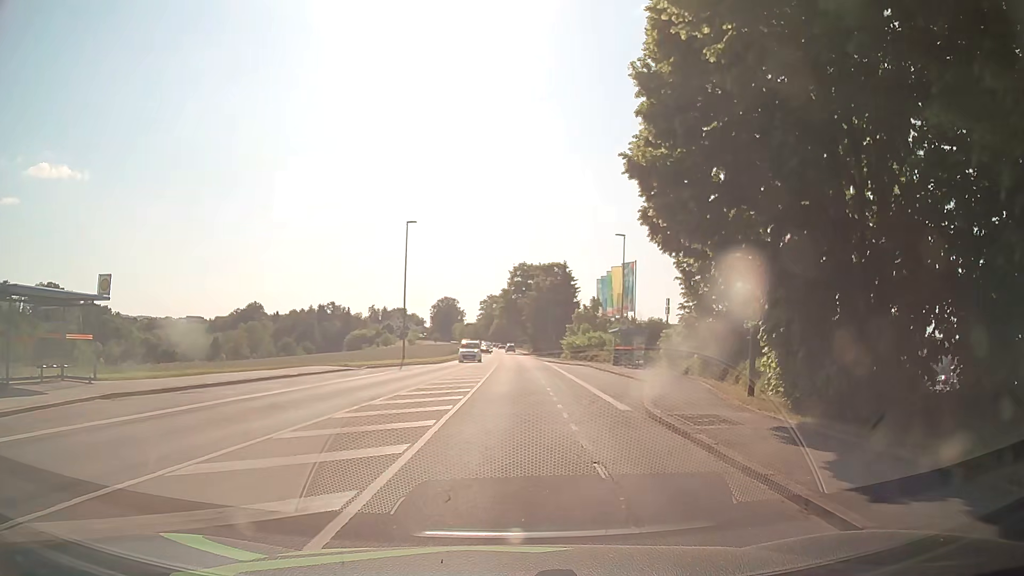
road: tertiary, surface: asphalt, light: Day
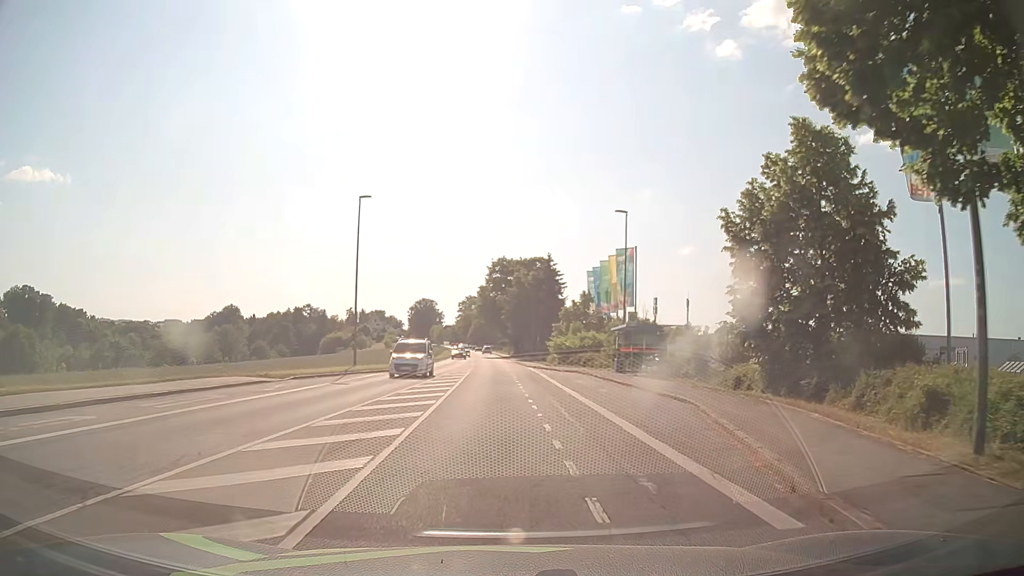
(+0.3, +9.8) m; +3°
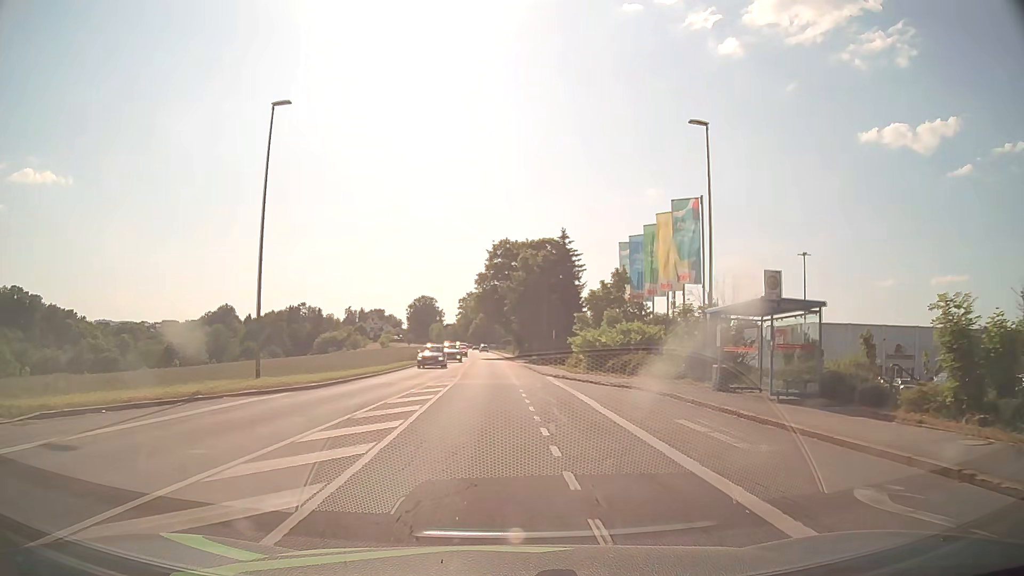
(-0.1, +17.1) m; -1°
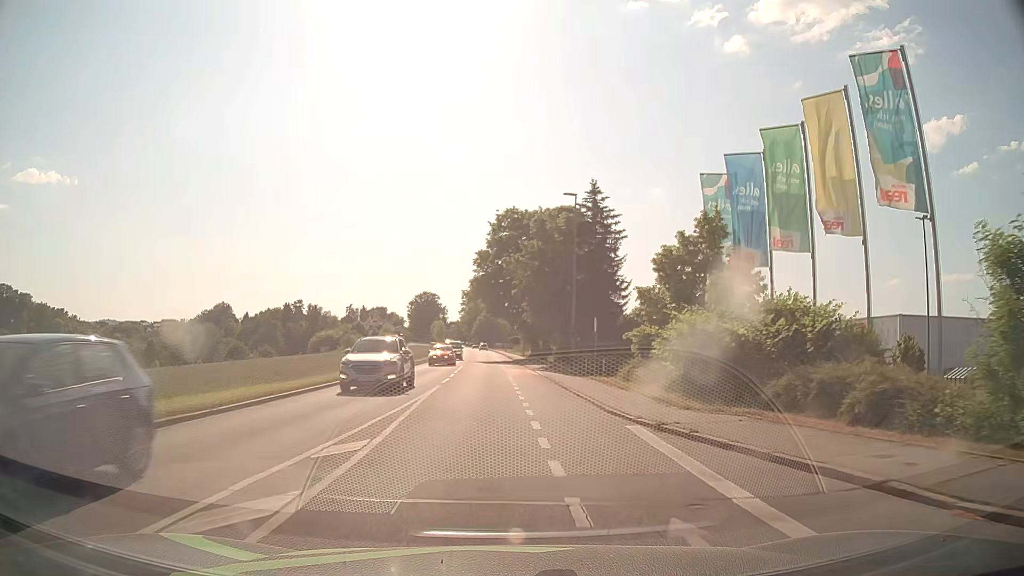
(0.0, +19.4) m; 0°
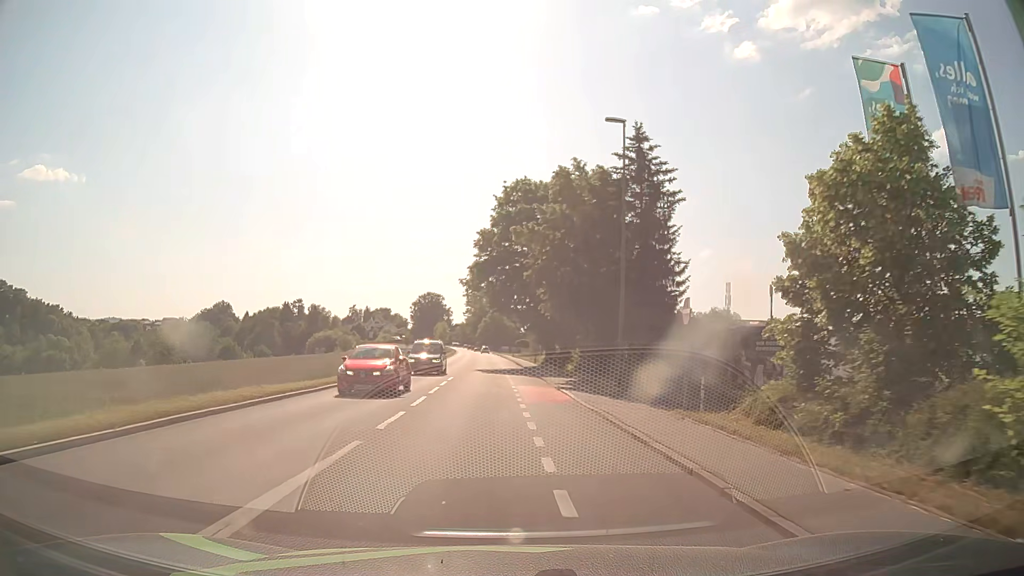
(-0.1, +13.7) m; -1°
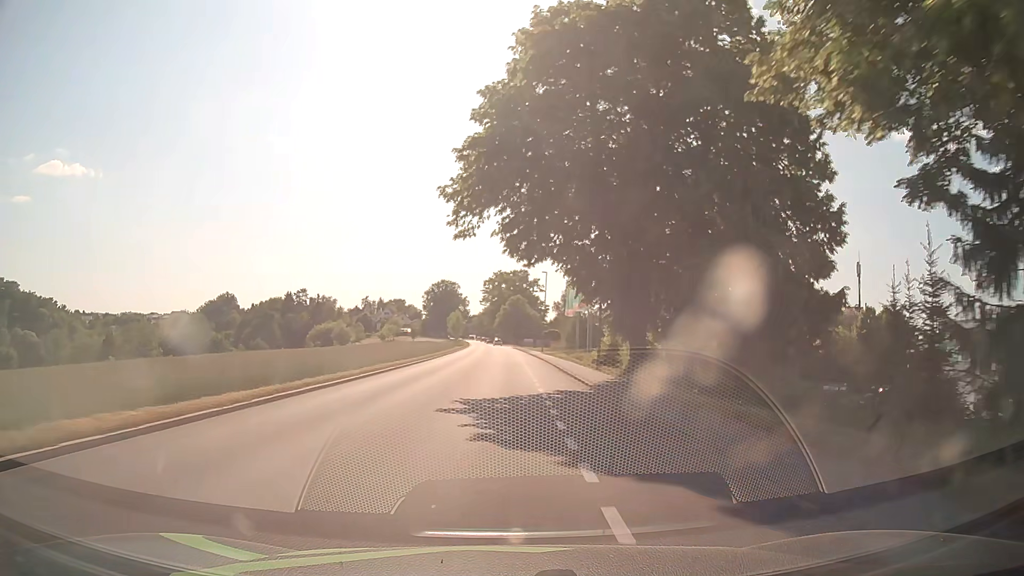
(-0.4, +29.2) m; -1°
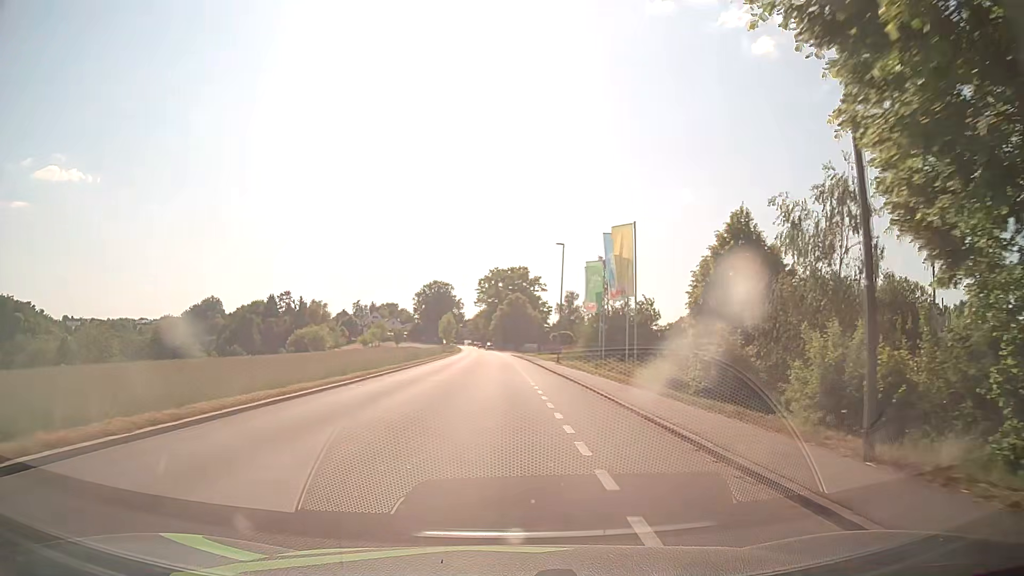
(0.0, +22.5) m; 0°
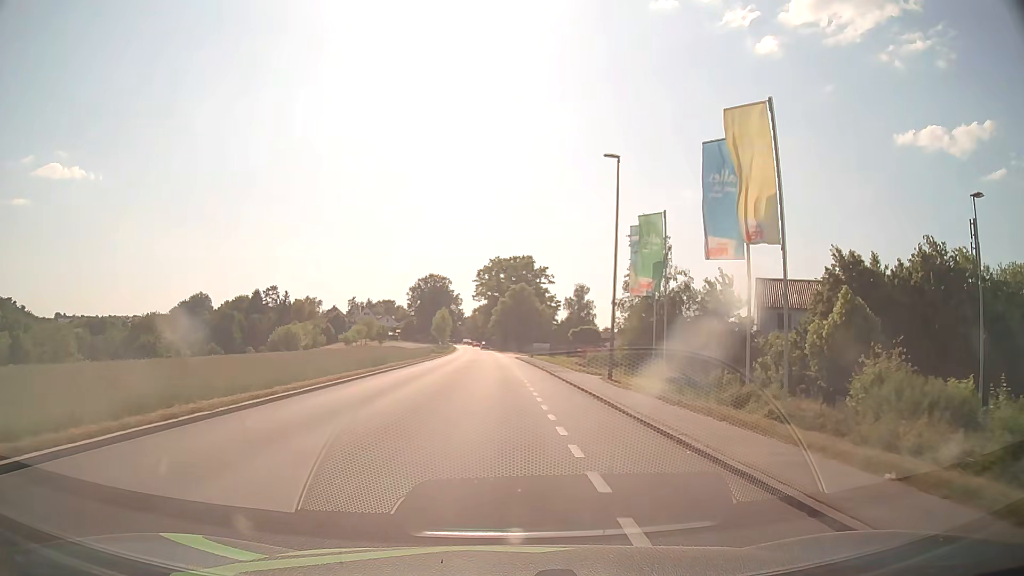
(0.0, +22.0) m; 0°
